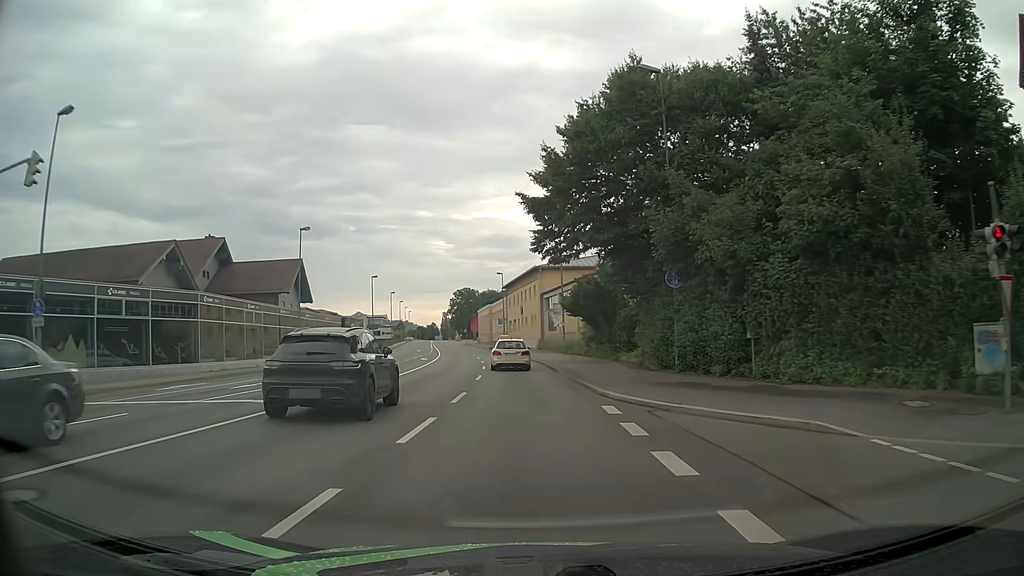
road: primary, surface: asphalt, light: Day
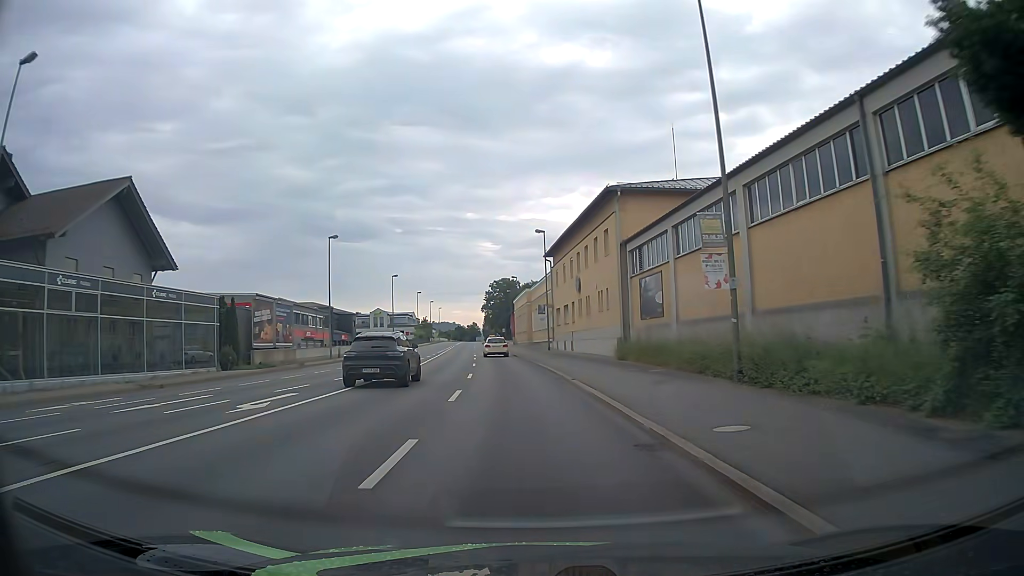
(-1.3, +36.6) m; -4°
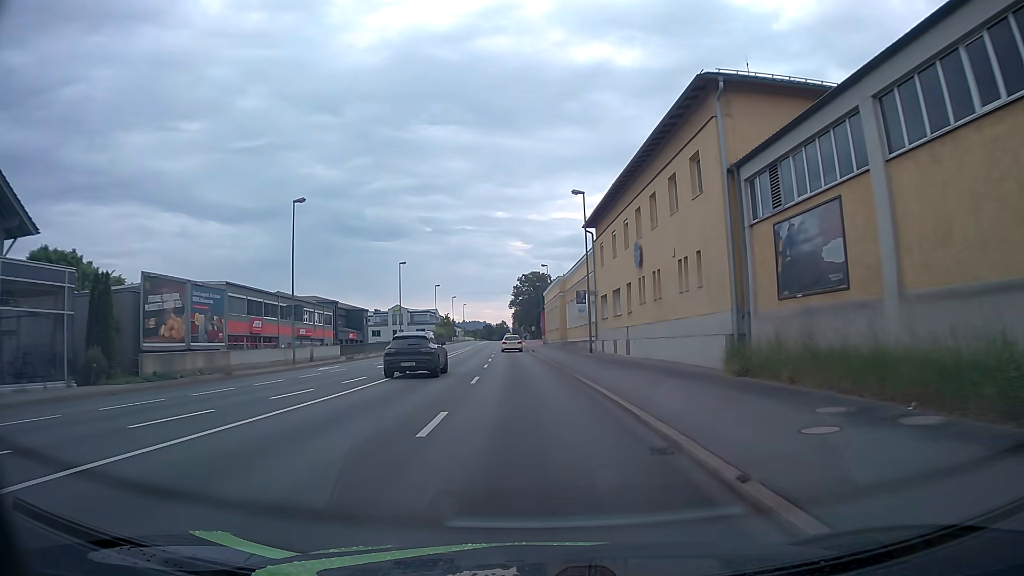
(-0.3, +14.9) m; -2°
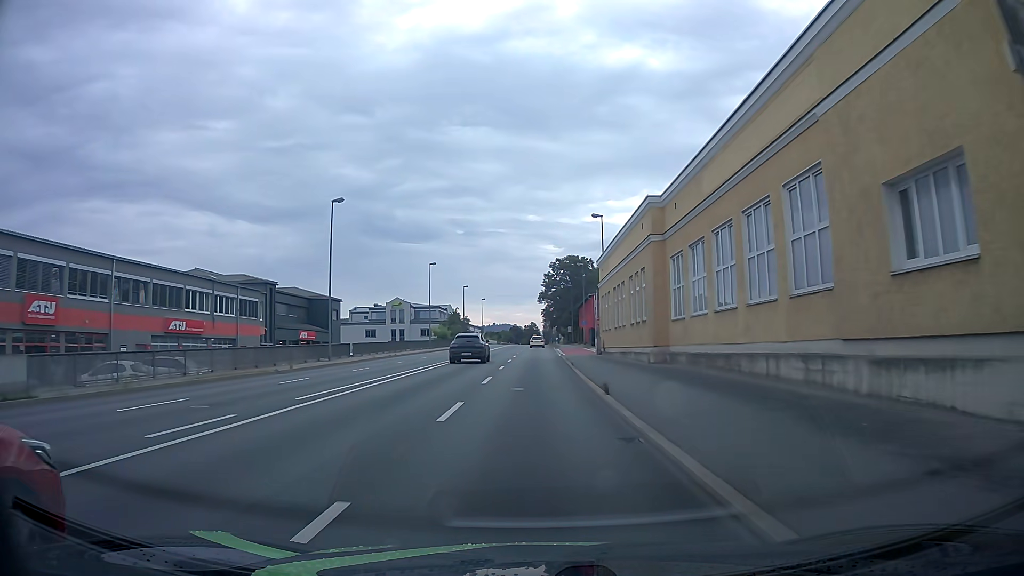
(-1.3, +37.6) m; -3°
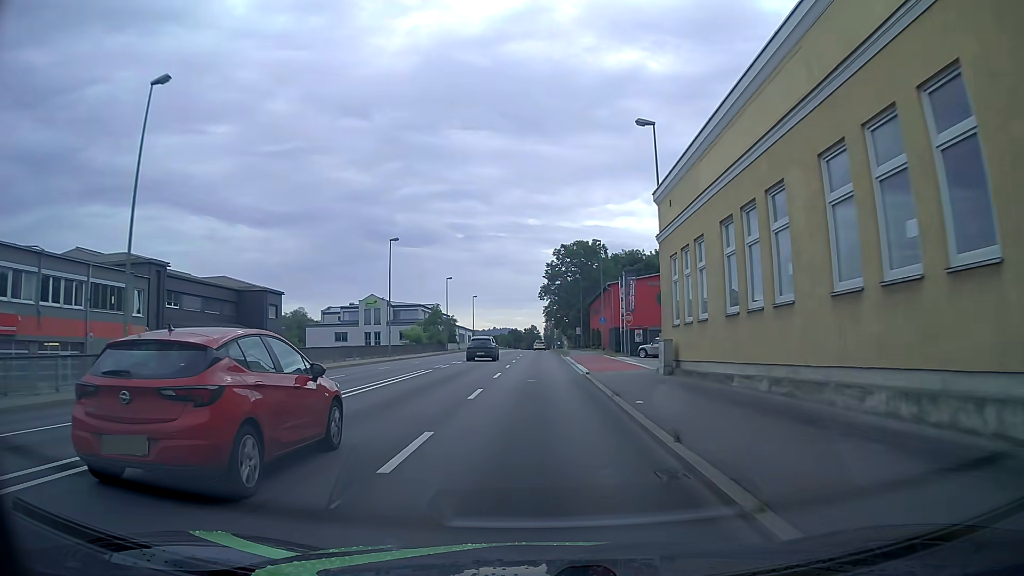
(0.0, +22.7) m; 0°
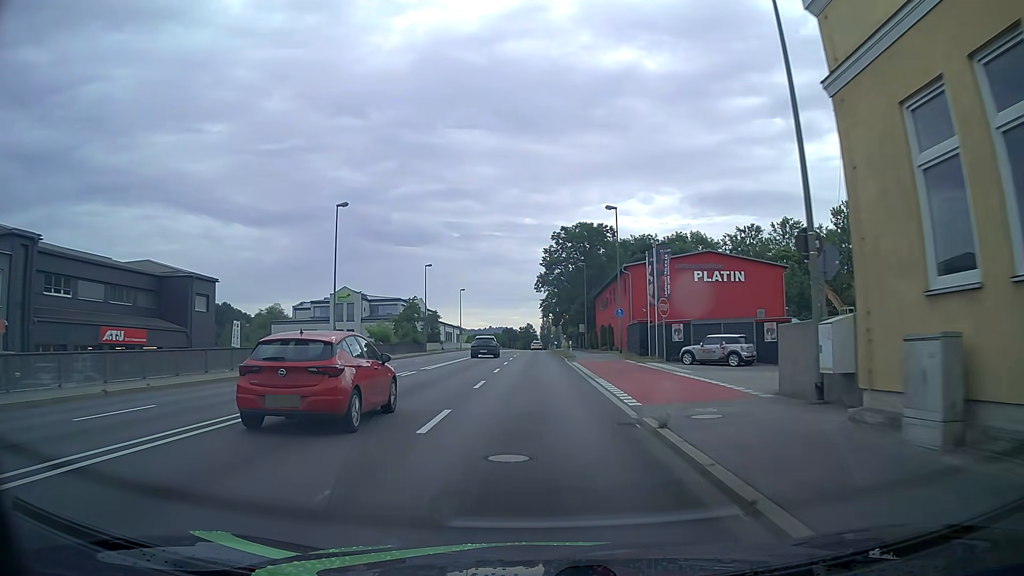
(+0.1, +15.2) m; +1°
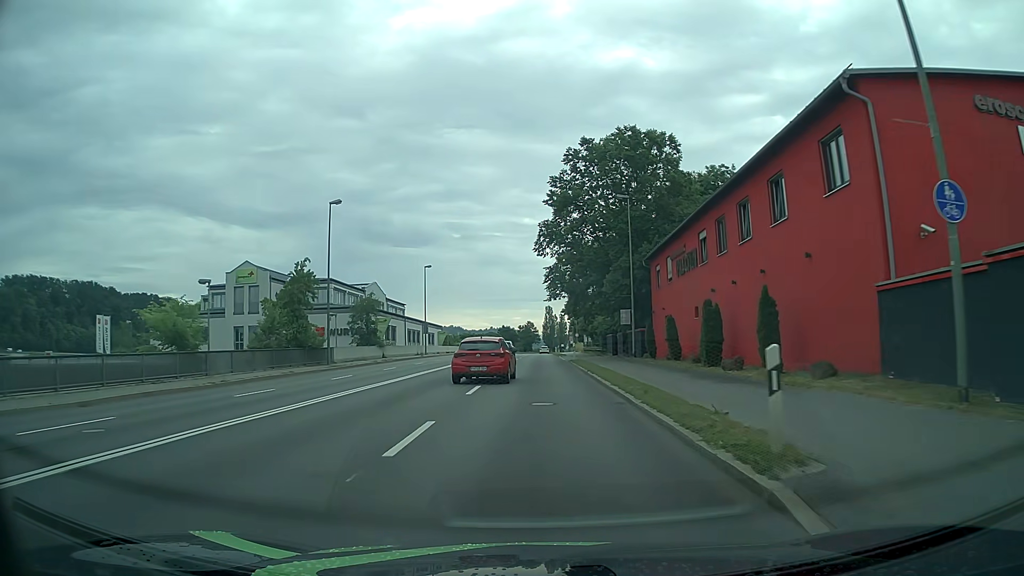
(0.0, +38.0) m; 0°
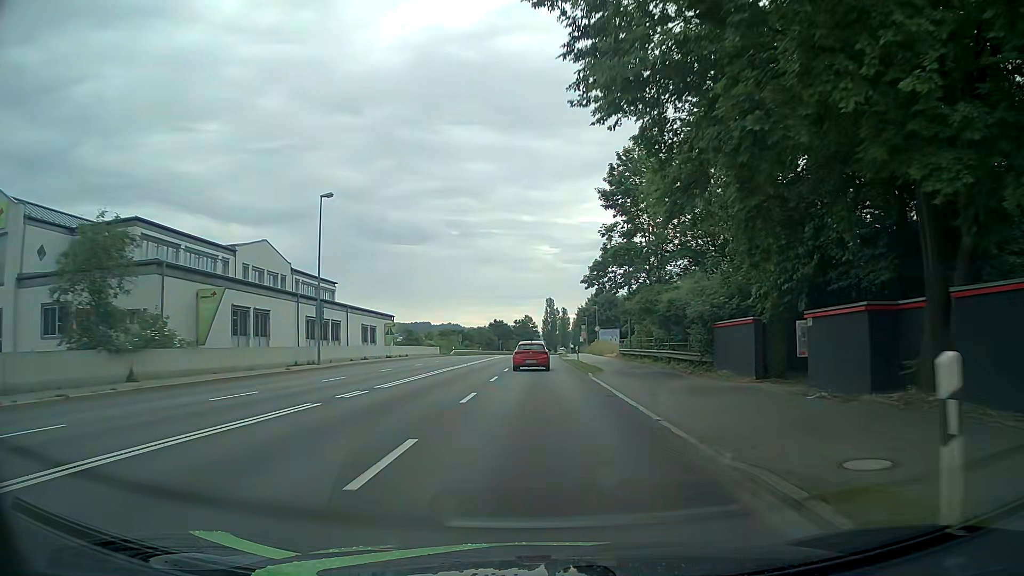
(+0.1, +38.1) m; 0°
(0, +10) (0, +20) (0, +30) (0, +40) (+1, +50) (+1, +60) (+1, +70) (+1, +80) (+2, +90) (+2, +100) m
